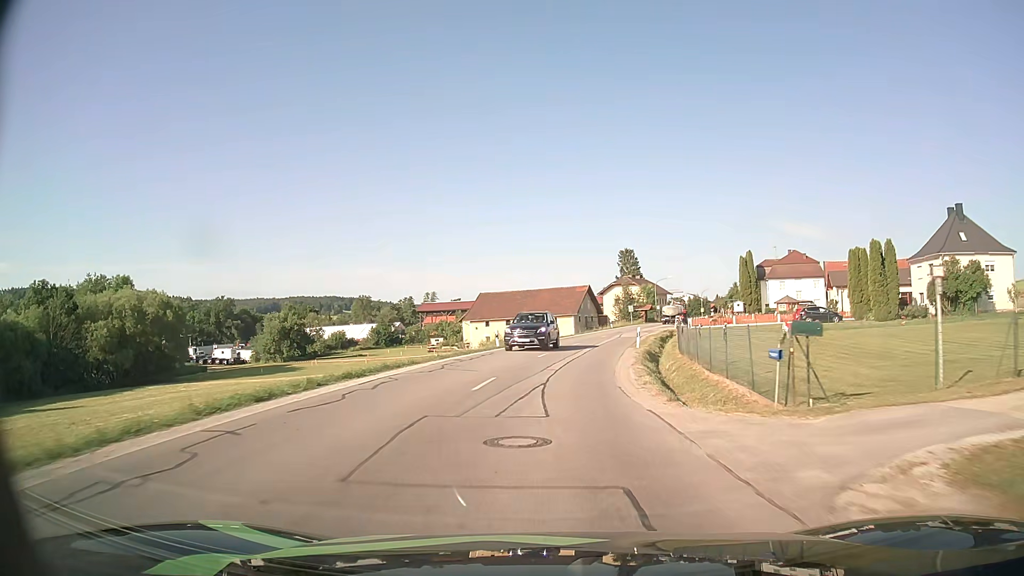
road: secondary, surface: asphalt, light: Day
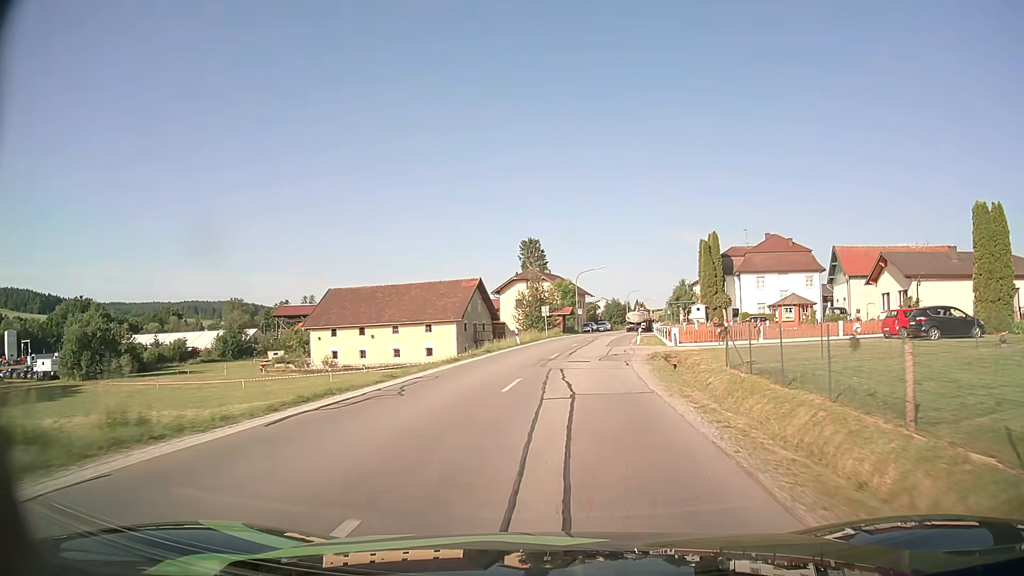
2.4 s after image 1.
(+2.1, +35.0) m; +8°
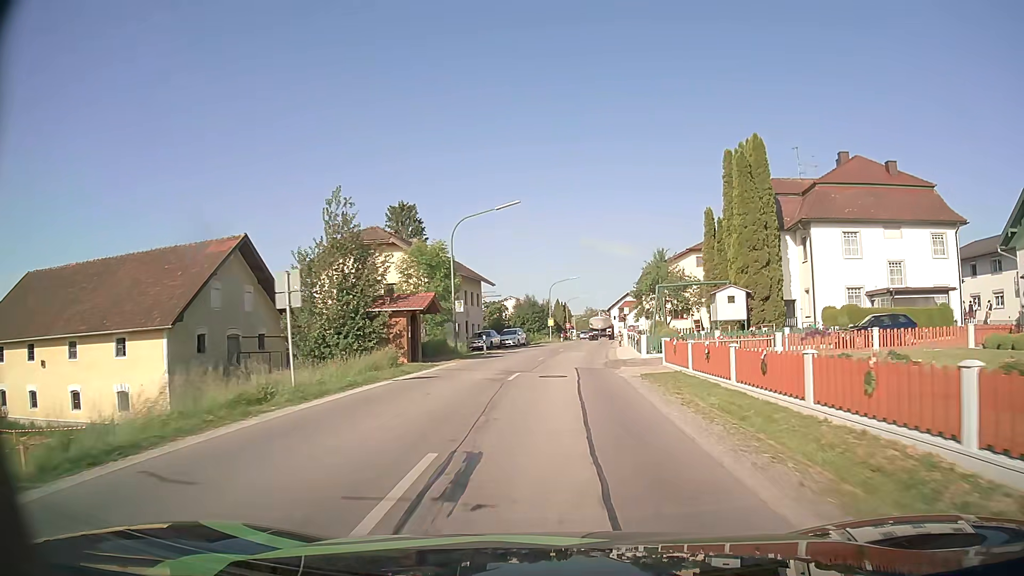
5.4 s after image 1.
(+3.6, +43.3) m; +8°
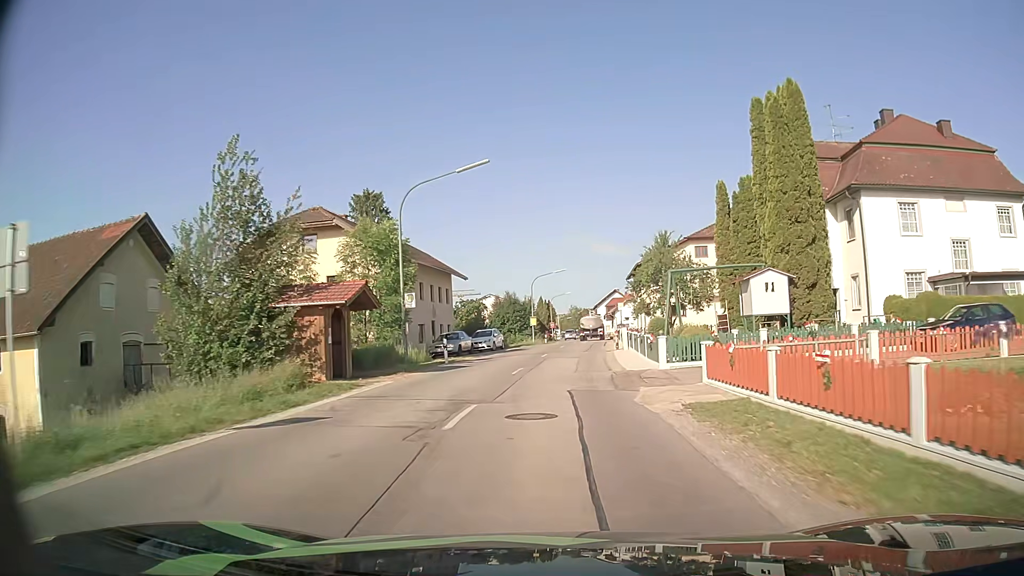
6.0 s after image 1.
(+0.1, +8.4) m; +2°
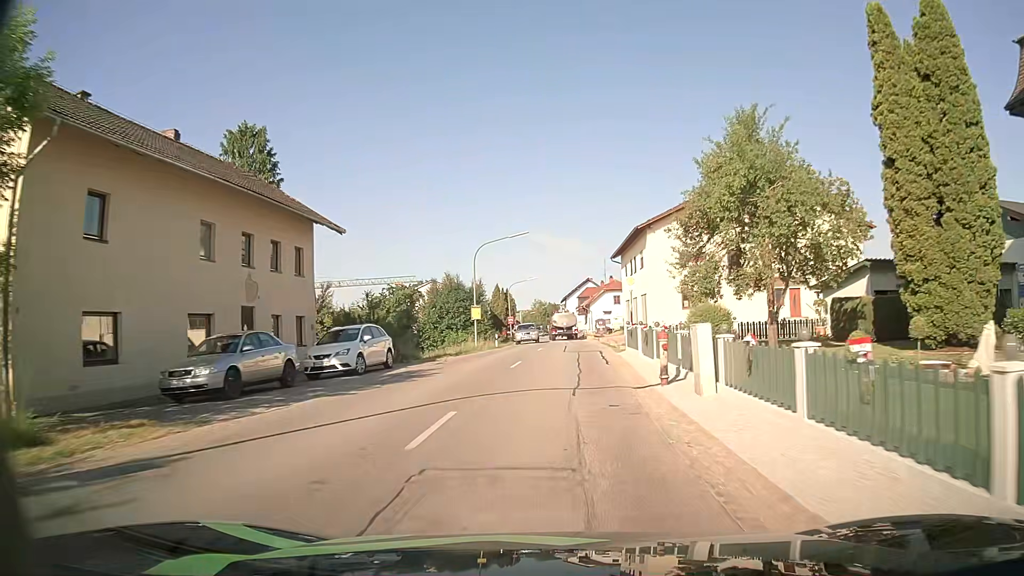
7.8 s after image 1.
(+0.6, +24.3) m; +3°
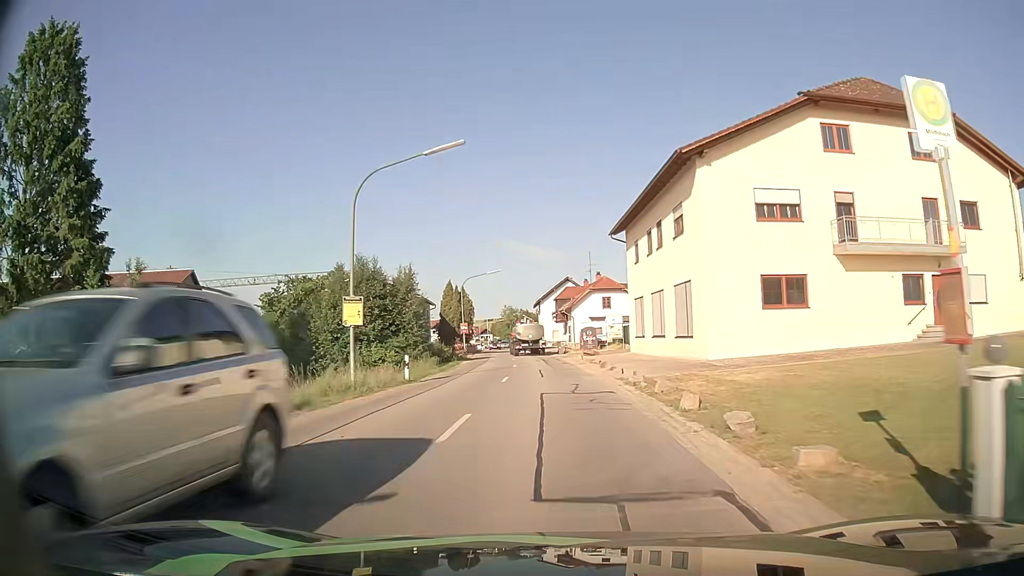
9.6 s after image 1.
(+0.4, +22.9) m; +2°
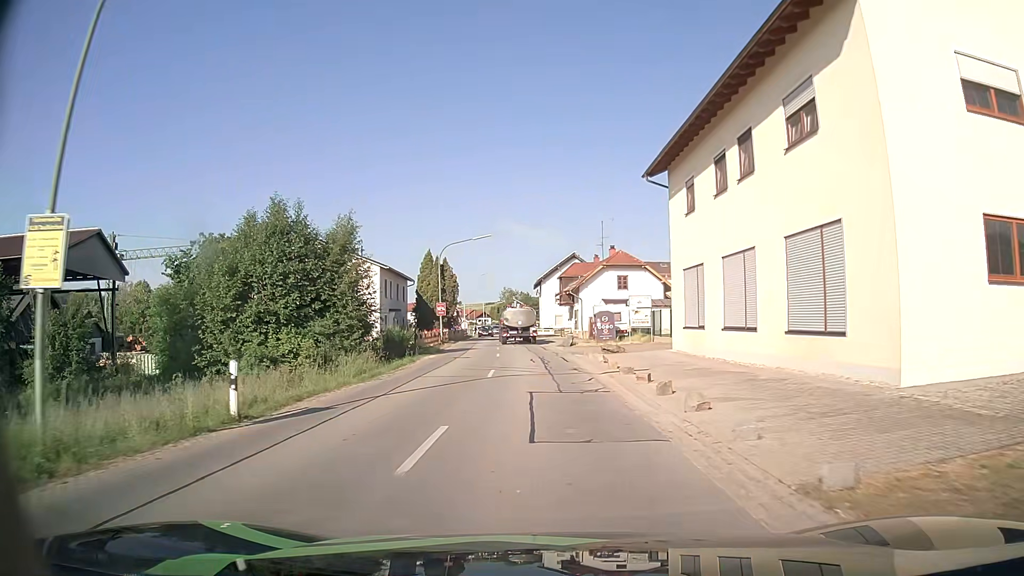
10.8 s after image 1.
(0.0, +13.8) m; 0°
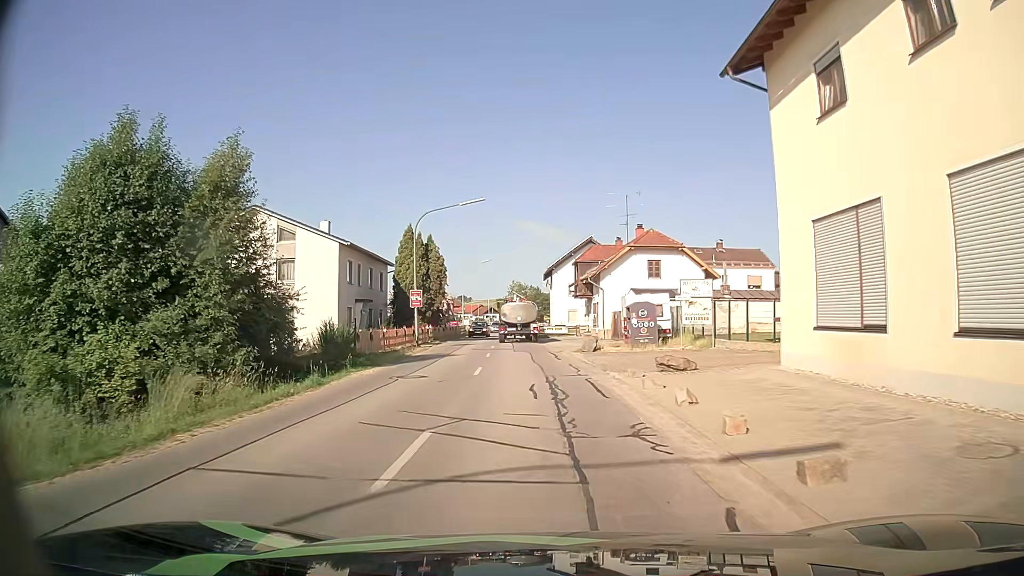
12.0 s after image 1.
(-0.2, +12.3) m; -1°
(0, +10) (0, +20) (-1, +30) (-2, +40) (-2, +50) (-3, +60) (-4, +70) (-4, +80) (-5, +90) (-5, +100) m
